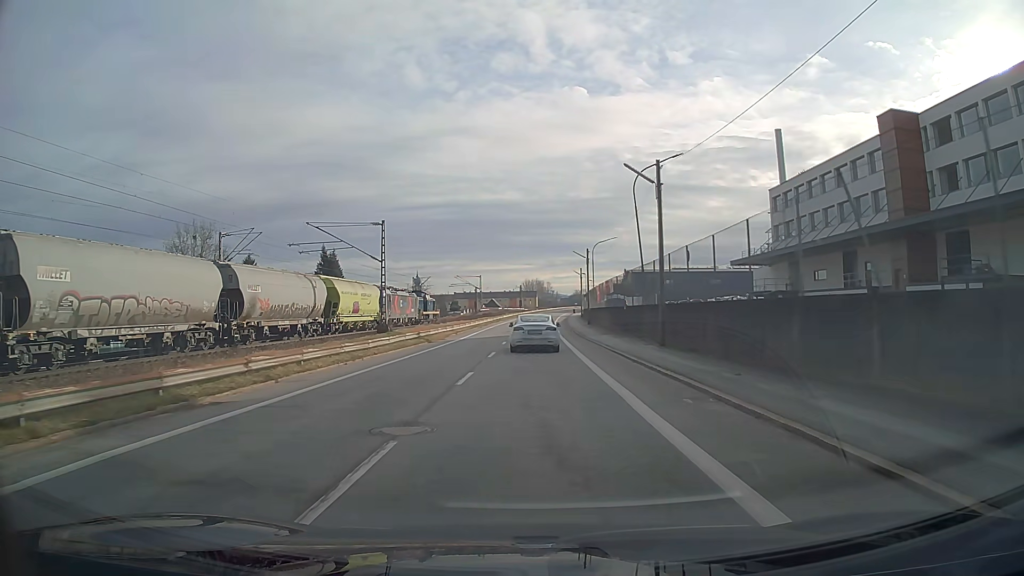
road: unclassified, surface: asphalt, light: Day
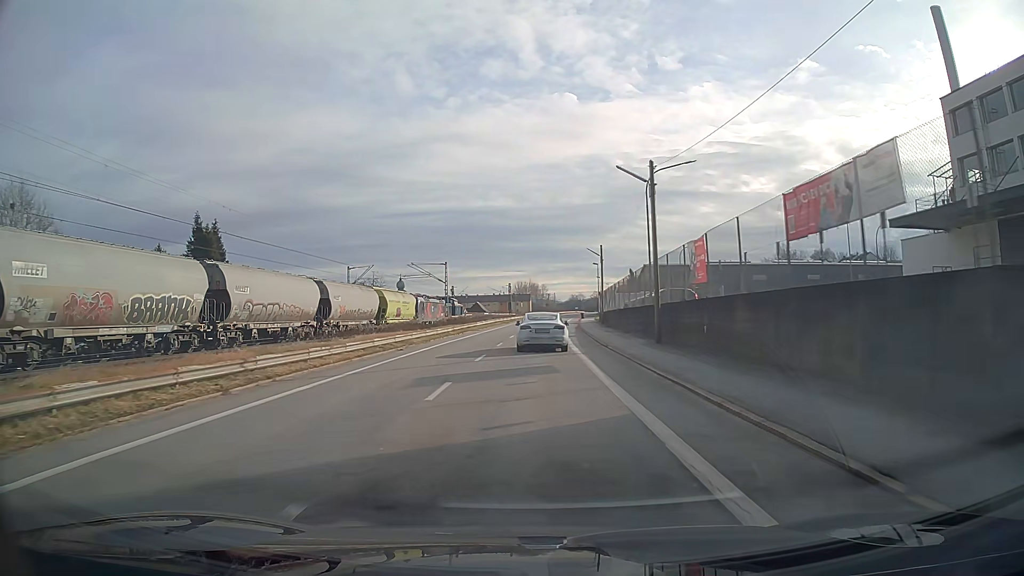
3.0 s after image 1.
(+0.2, +39.1) m; 0°
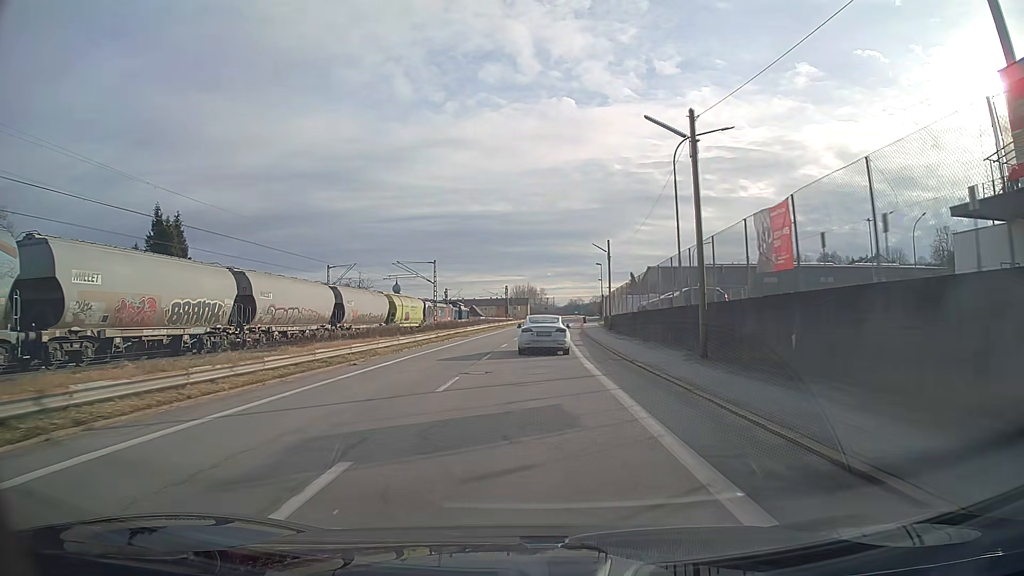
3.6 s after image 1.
(0.0, +7.6) m; 0°
(0, +10) (0, +20) (0, +30) (+1, +40) (+1, +50) (+2, +60) (+2, +70) (+3, +80) (+4, +90) (+4, +100) m
